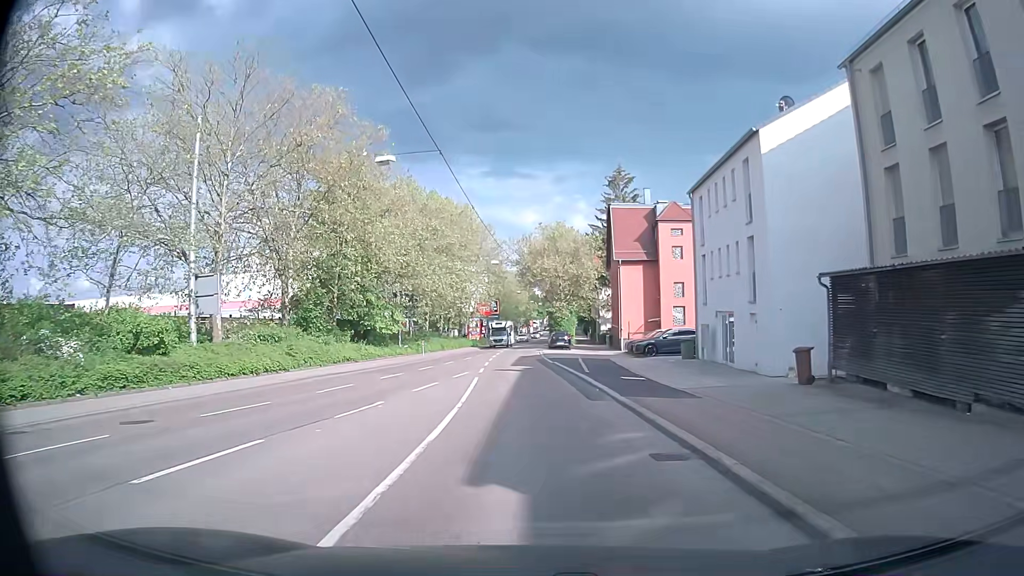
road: secondary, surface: asphalt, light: Day
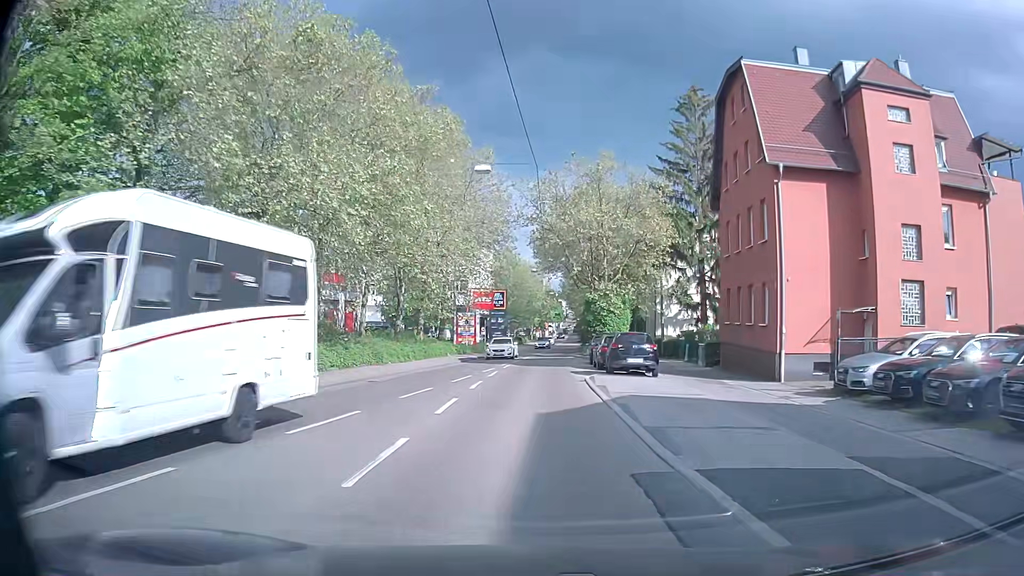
(-0.6, +32.4) m; -1°
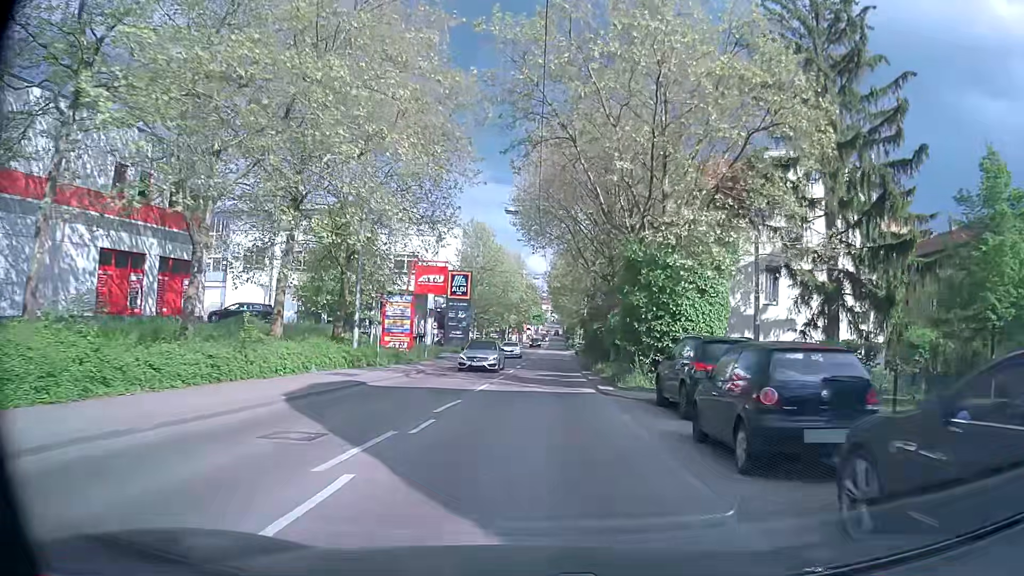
(+0.4, +26.5) m; +2°
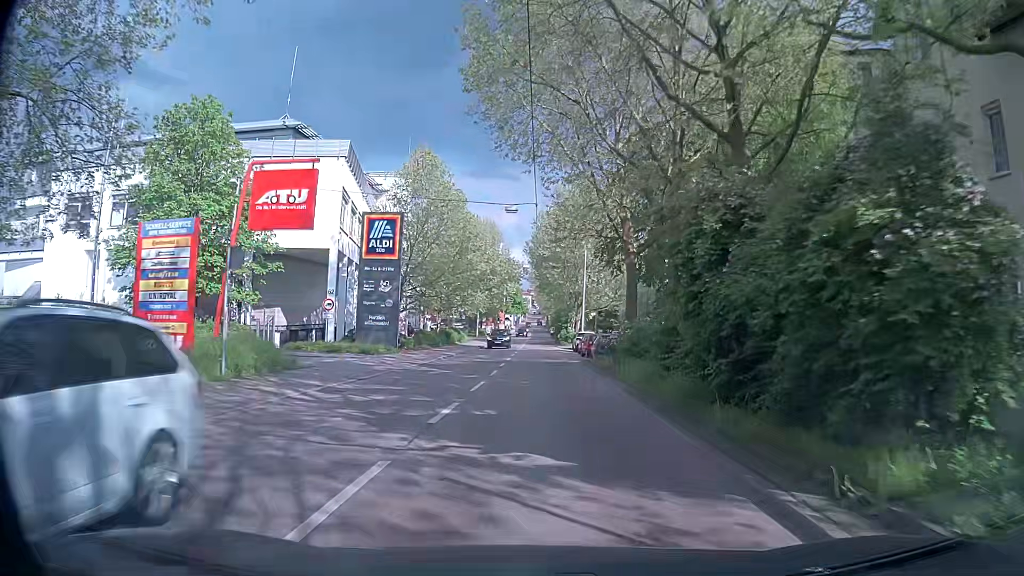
(+0.5, +26.5) m; +2°
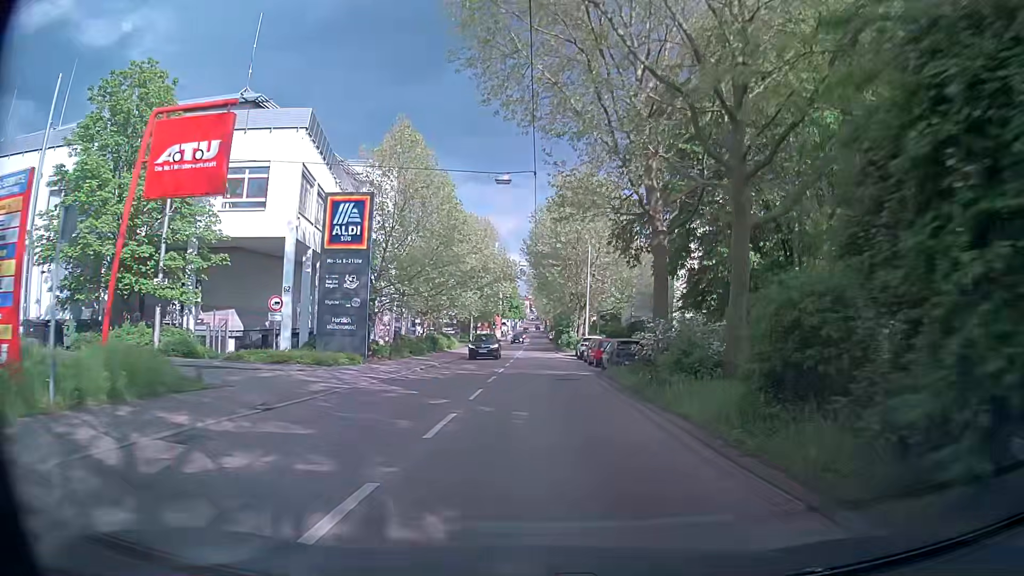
(0.0, +6.7) m; 0°
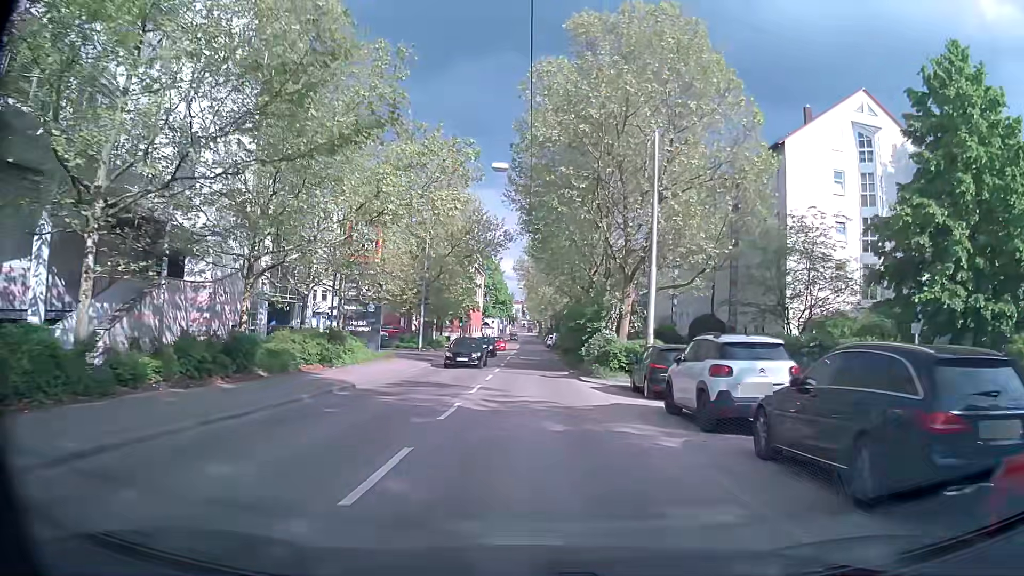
(-0.1, +33.4) m; 0°
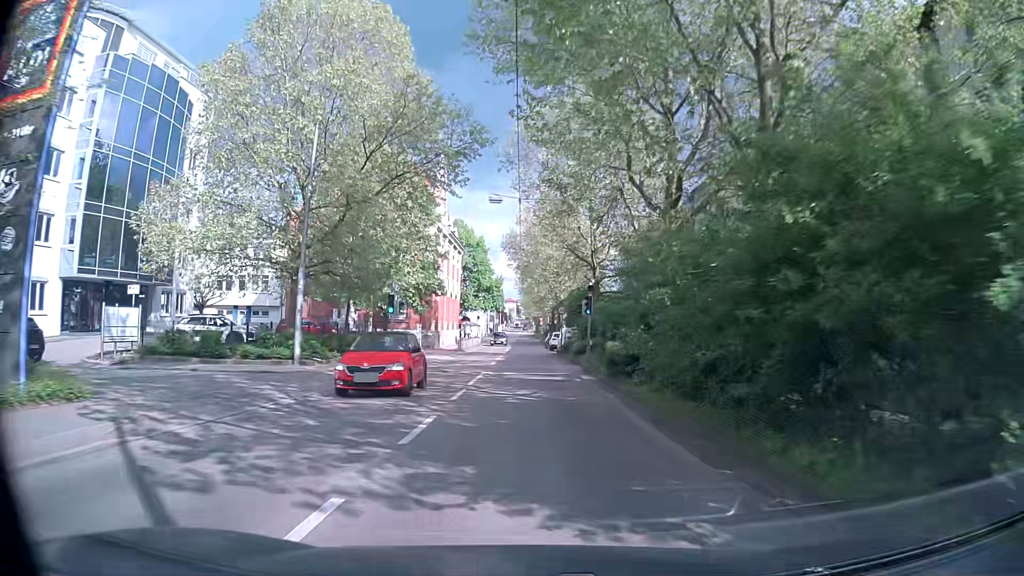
(+0.2, +26.7) m; 0°
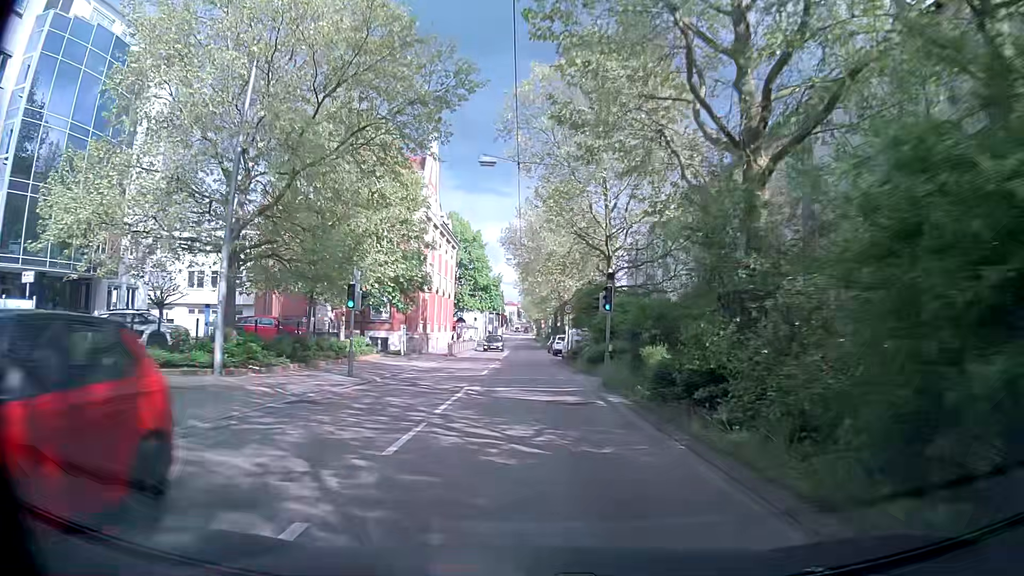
(0.0, +6.7) m; 0°
(0, +10) (0, +20) (0, +30) (0, +40) (0, +50) (0, +60) (0, +70) (0, +80) (0, +90) (+1, +100) m
